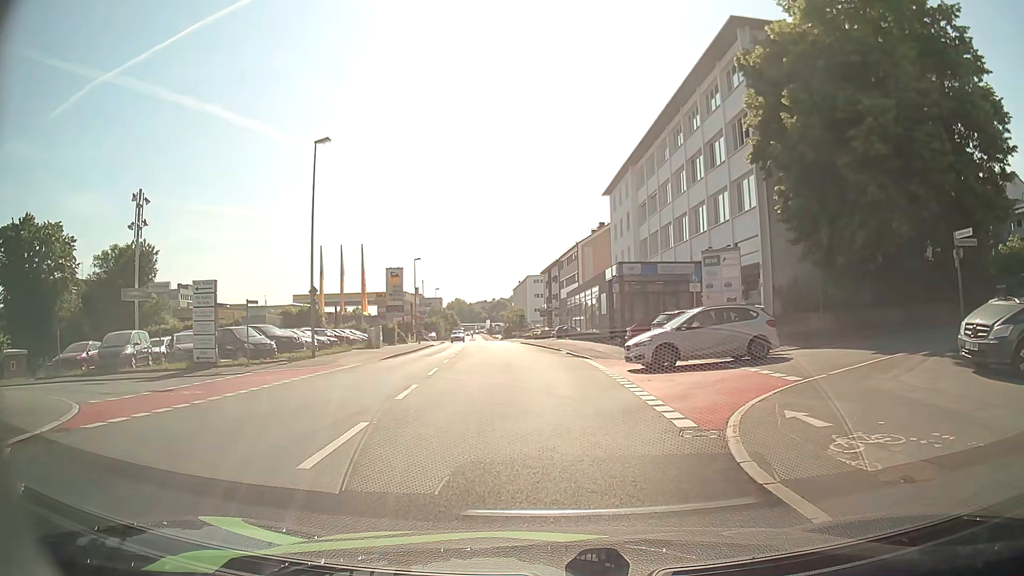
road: tertiary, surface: asphalt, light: Day
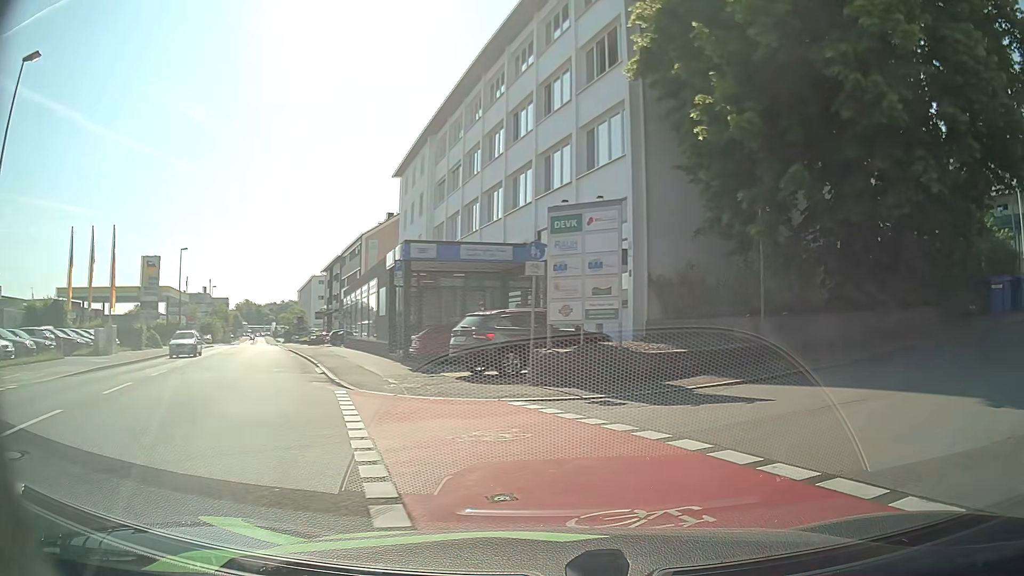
(+0.8, +10.7) m; +19°
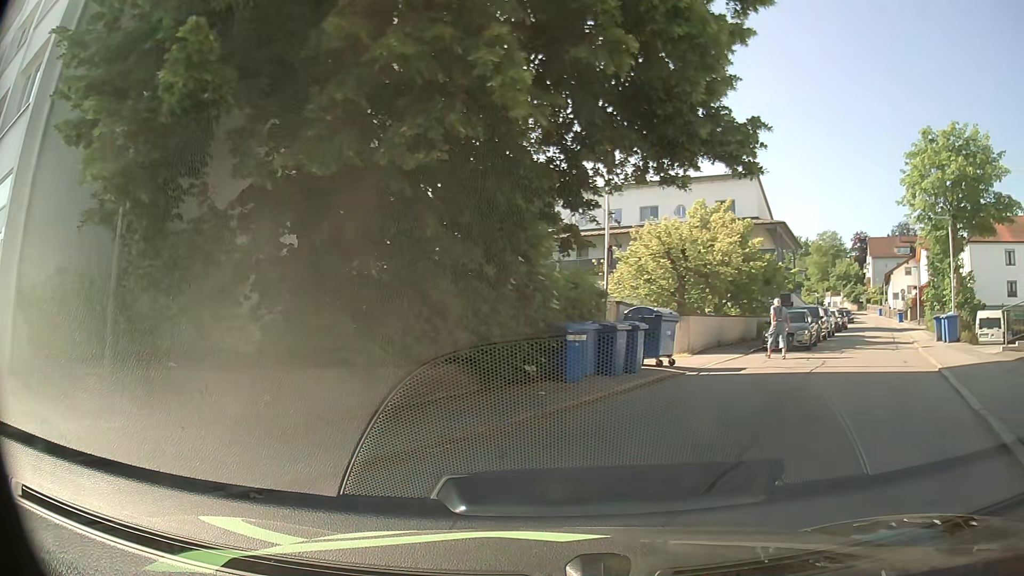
(+2.6, +7.1) m; +42°
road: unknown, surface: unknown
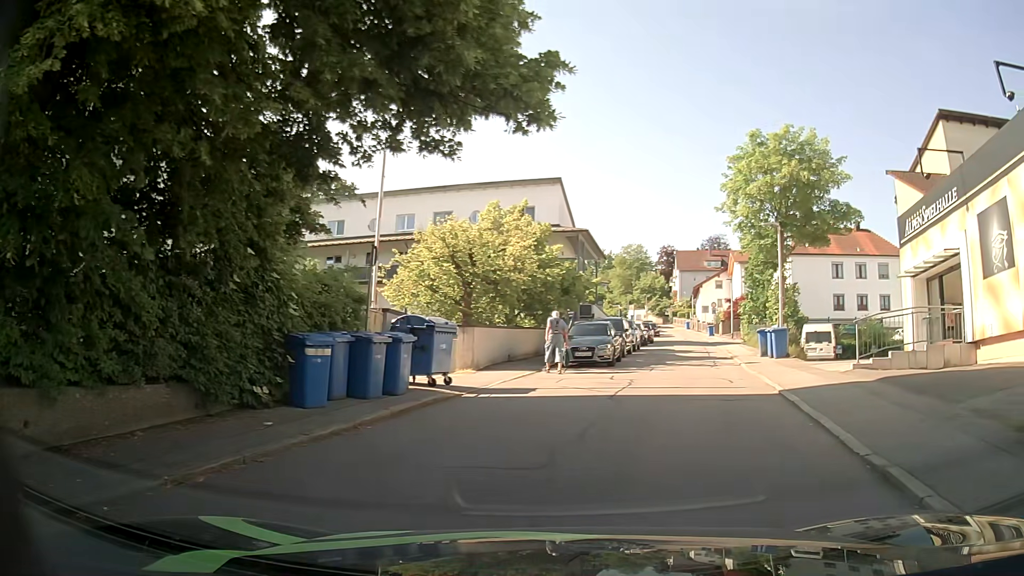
(+0.4, +2.6) m; +18°
